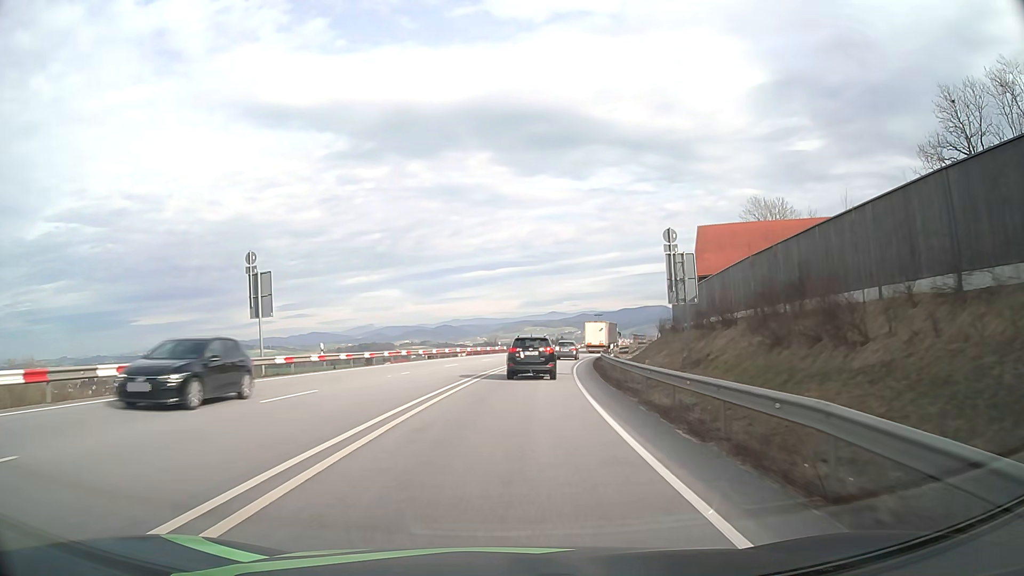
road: primary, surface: asphalt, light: Day
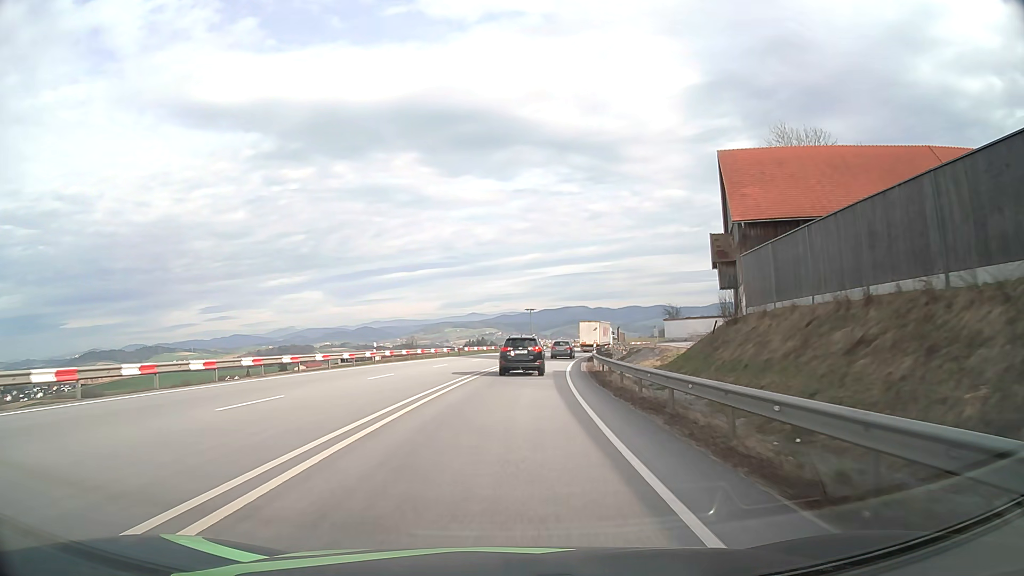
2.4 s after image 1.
(+2.3, +37.6) m; +7°
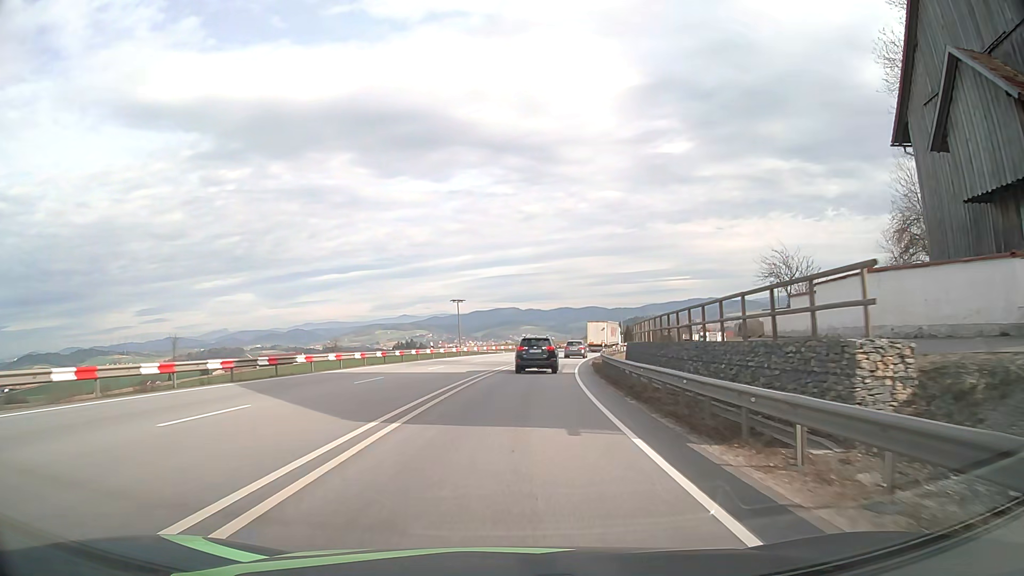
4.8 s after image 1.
(+1.8, +38.6) m; +6°
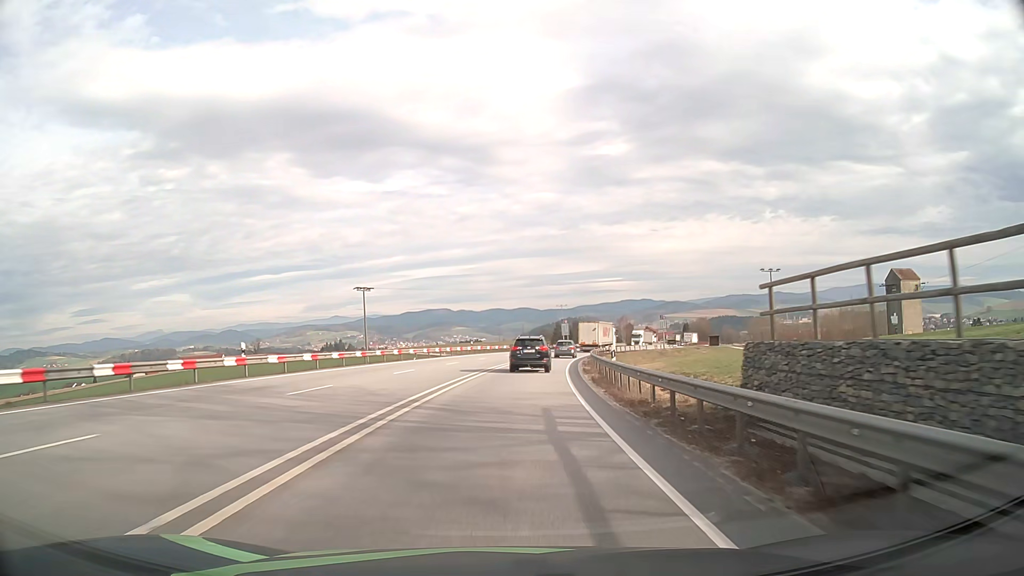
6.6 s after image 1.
(+1.4, +29.0) m; +6°
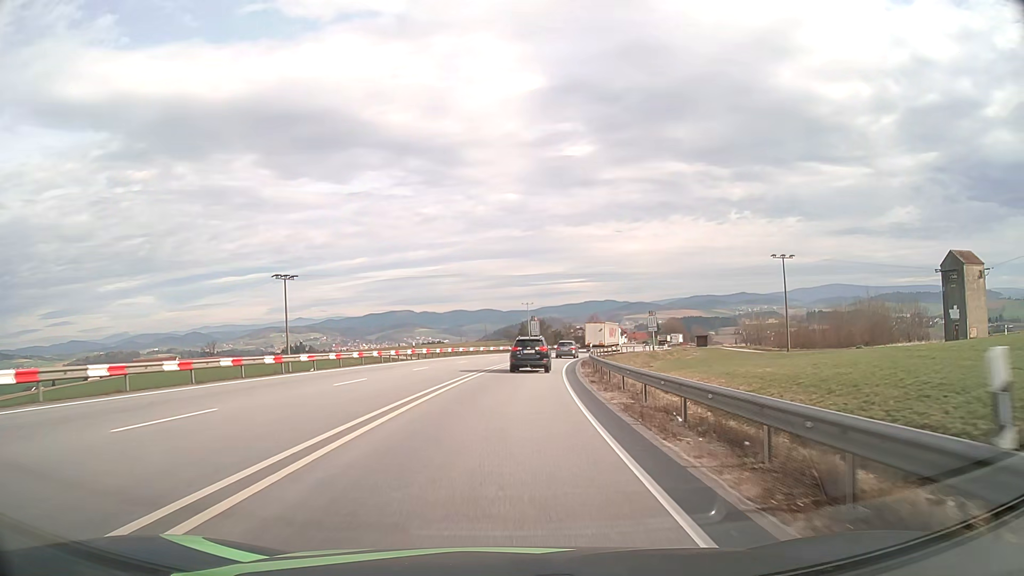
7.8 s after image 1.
(+0.6, +19.6) m; +4°
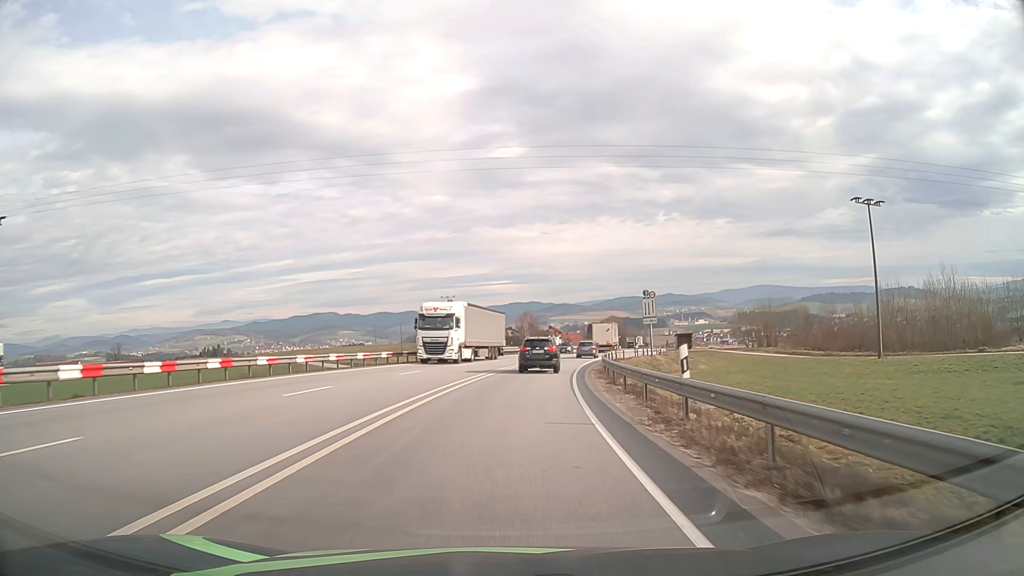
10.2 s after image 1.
(+1.9, +40.5) m; +6°
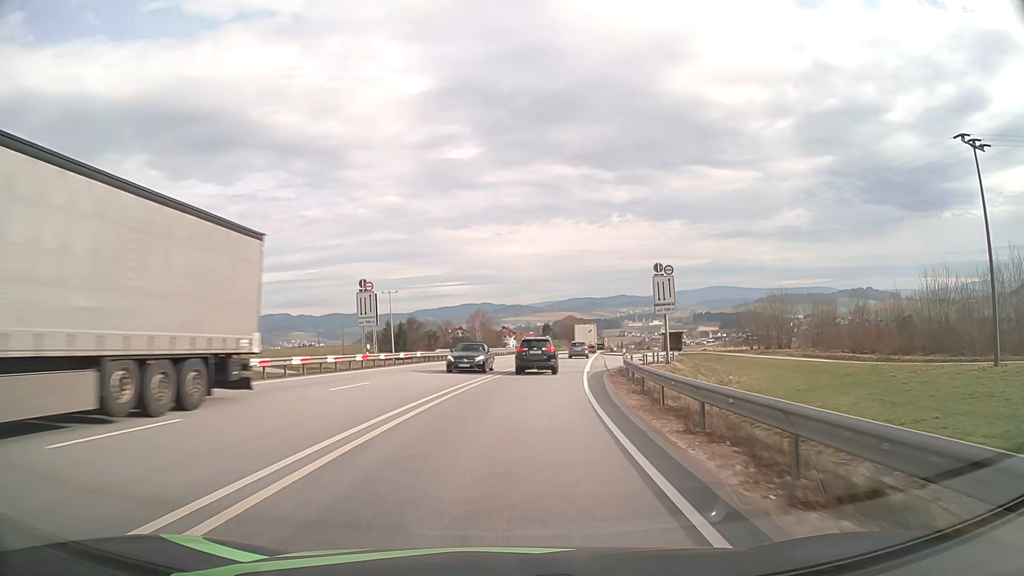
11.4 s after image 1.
(+0.7, +21.2) m; +4°
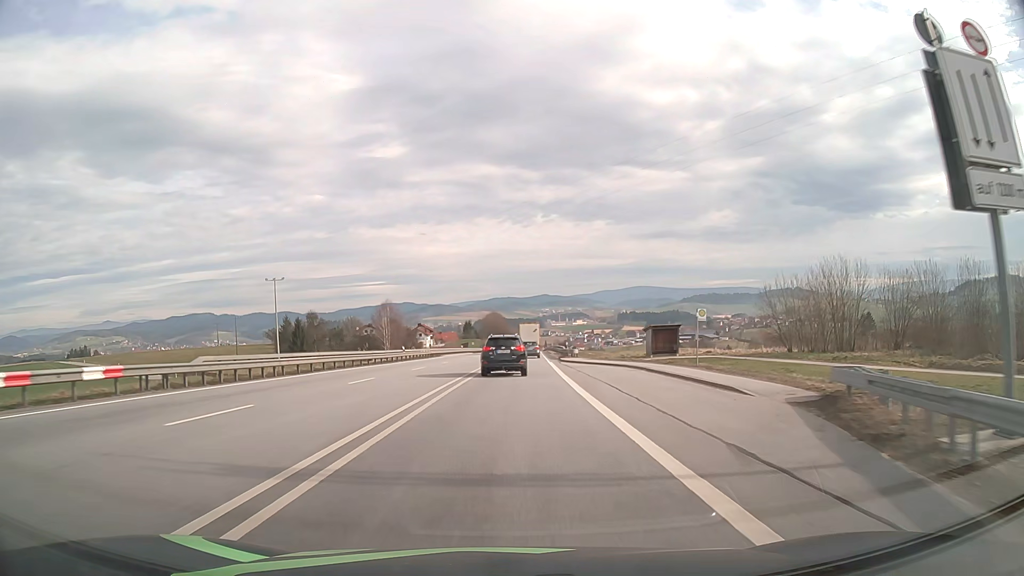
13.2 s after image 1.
(+2.0, +32.8) m; +7°
(0, +10) (0, +20) (0, +30) (+1, +40) (+1, +50) (+1, +60) (+2, +70) (+2, +80) (+2, +90) (+3, +100) m
